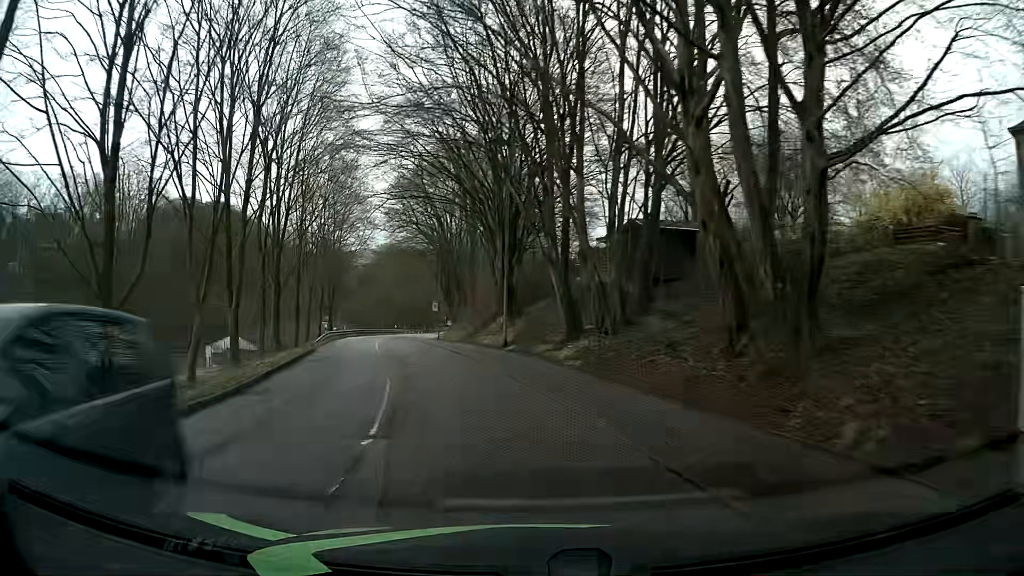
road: tertiary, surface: asphalt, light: Day
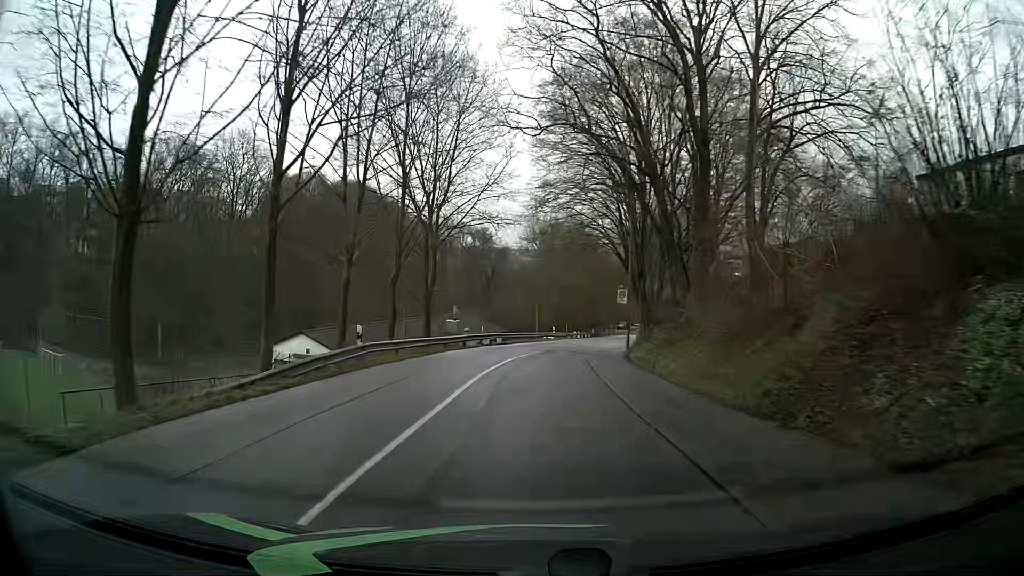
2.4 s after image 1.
(-4.3, +28.1) m; -13°
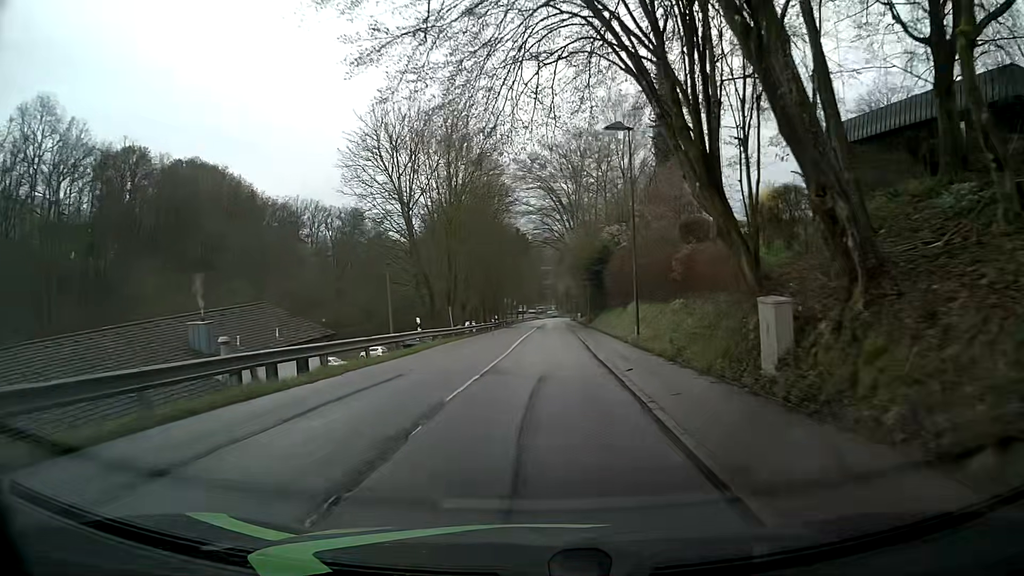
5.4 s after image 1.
(+1.3, +37.9) m; +8°
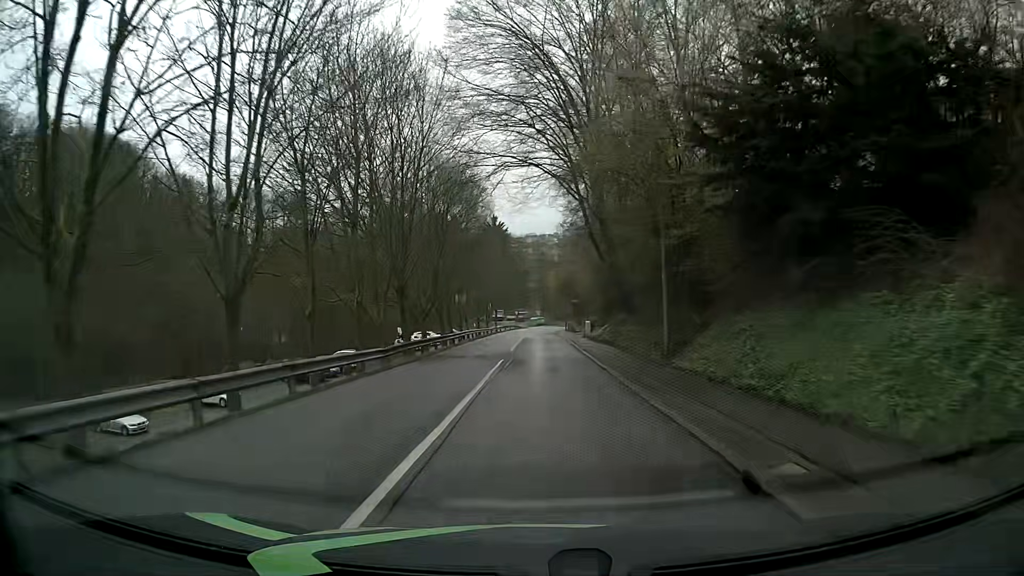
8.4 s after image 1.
(+0.5, +39.3) m; +1°
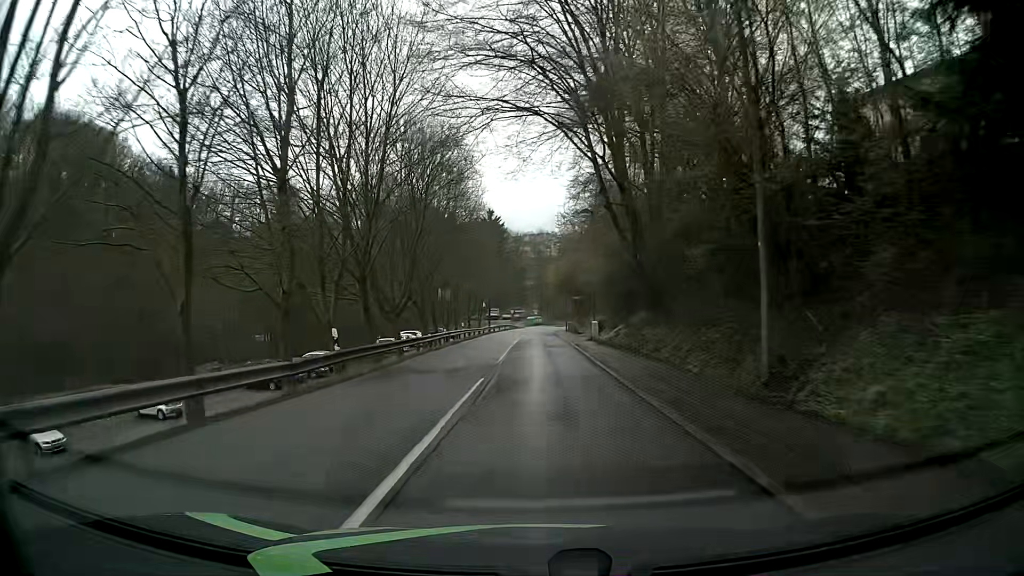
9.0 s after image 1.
(0.0, +8.0) m; +1°
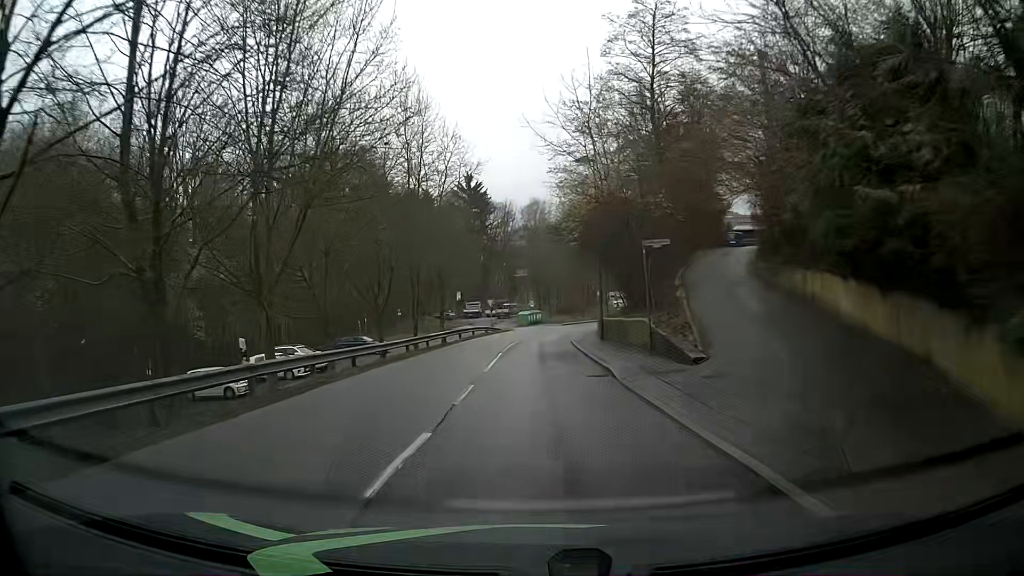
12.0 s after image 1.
(0.0, +40.3) m; 0°
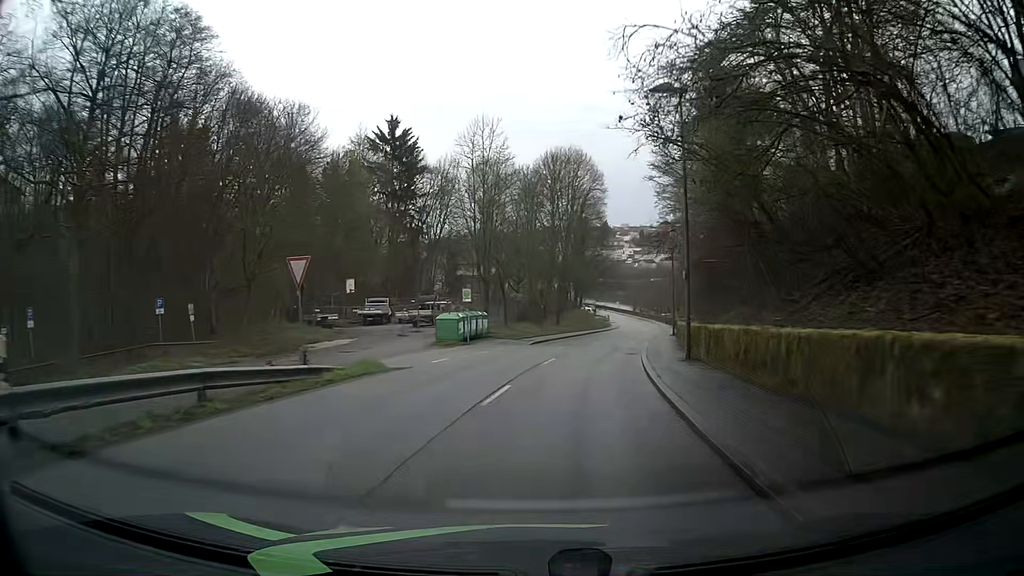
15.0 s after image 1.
(+0.1, +39.6) m; +3°
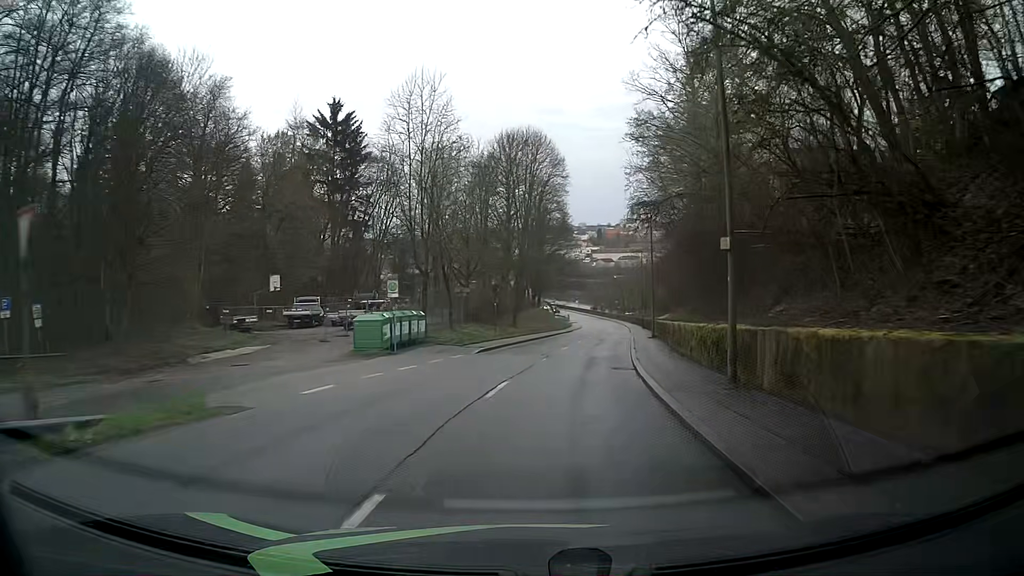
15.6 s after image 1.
(+0.2, +8.0) m; +3°
(0, +10) (+1, +20) (+3, +30) (+4, +40) (+6, +50) (+7, +60) (+8, +69) (+10, +79) (+11, +89) (+12, +99) m
